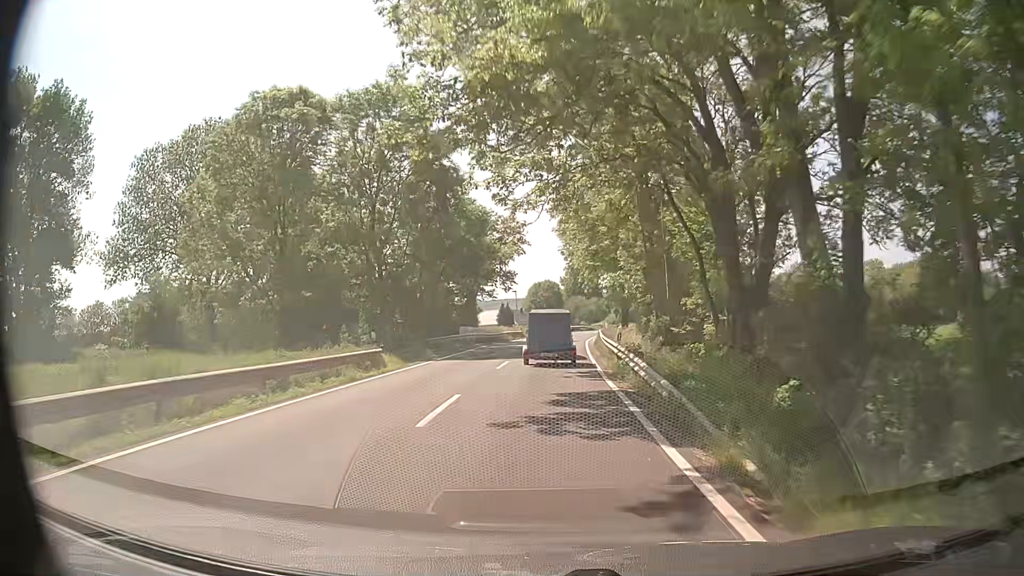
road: secondary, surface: asphalt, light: Day
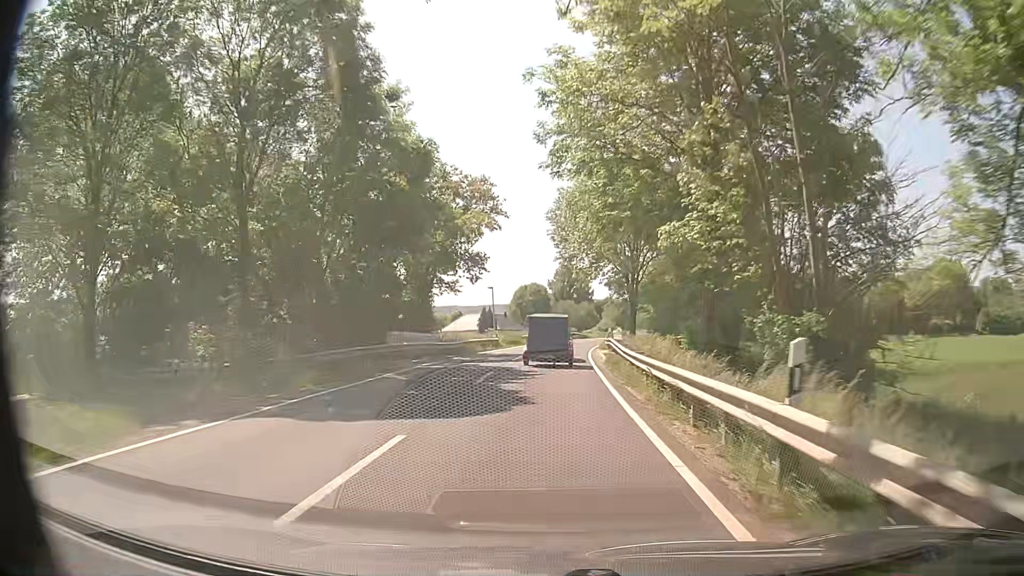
(+0.1, +16.7) m; +1°
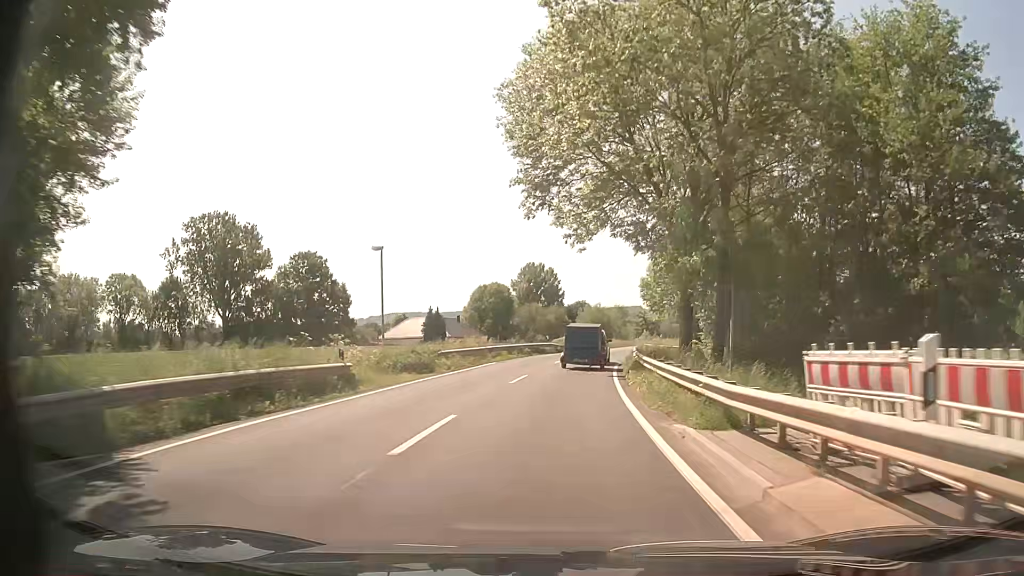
(+0.3, +32.9) m; +3°
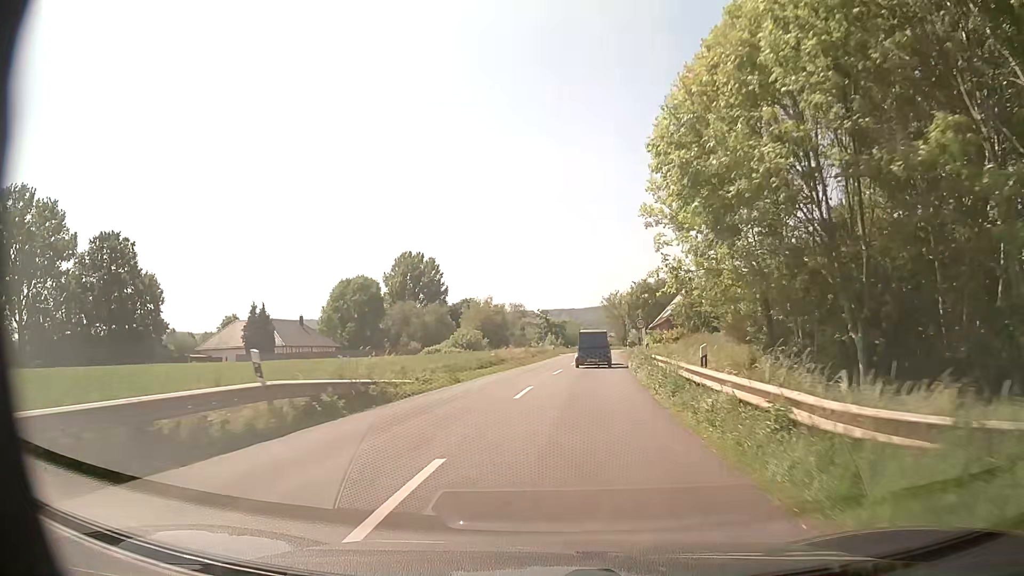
(+2.7, +40.6) m; +9°
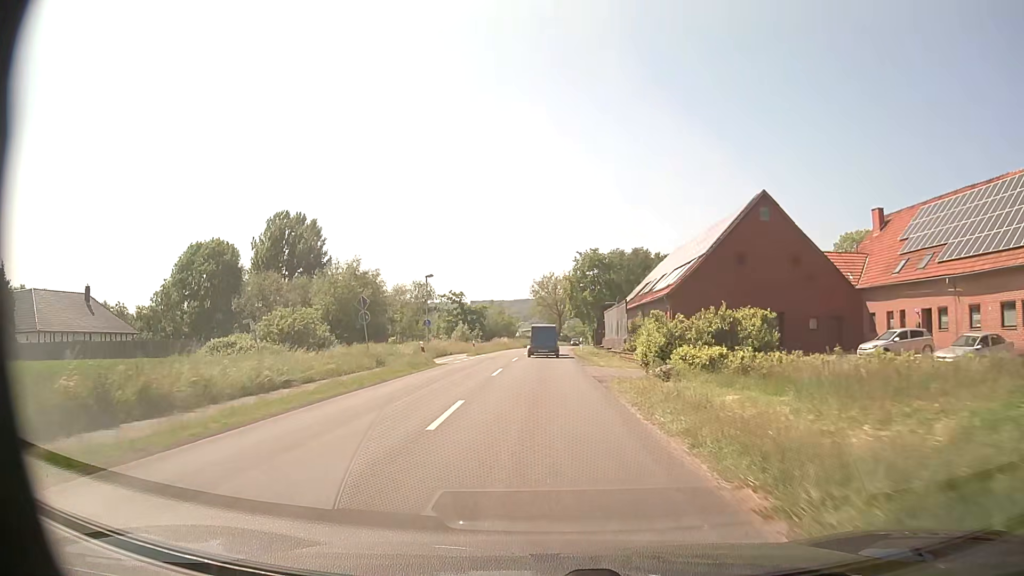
(+3.0, +41.4) m; +6°
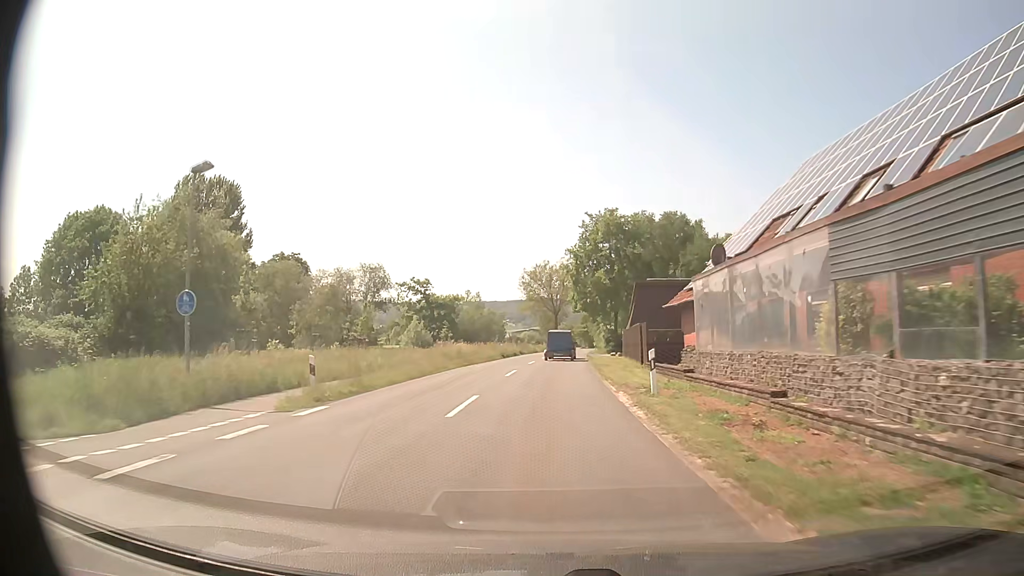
(0.0, +34.0) m; +1°
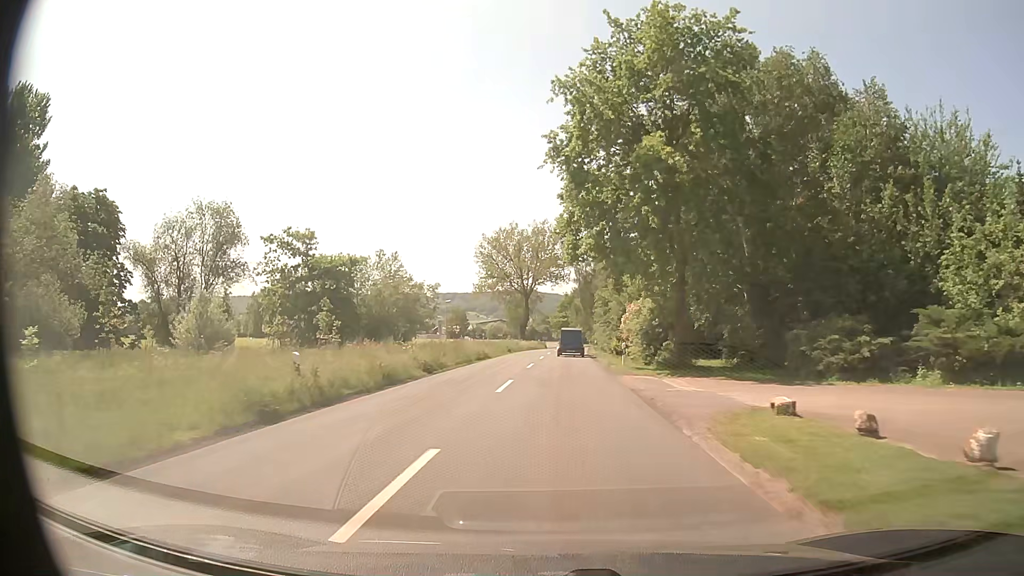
(+0.8, +43.3) m; +2°
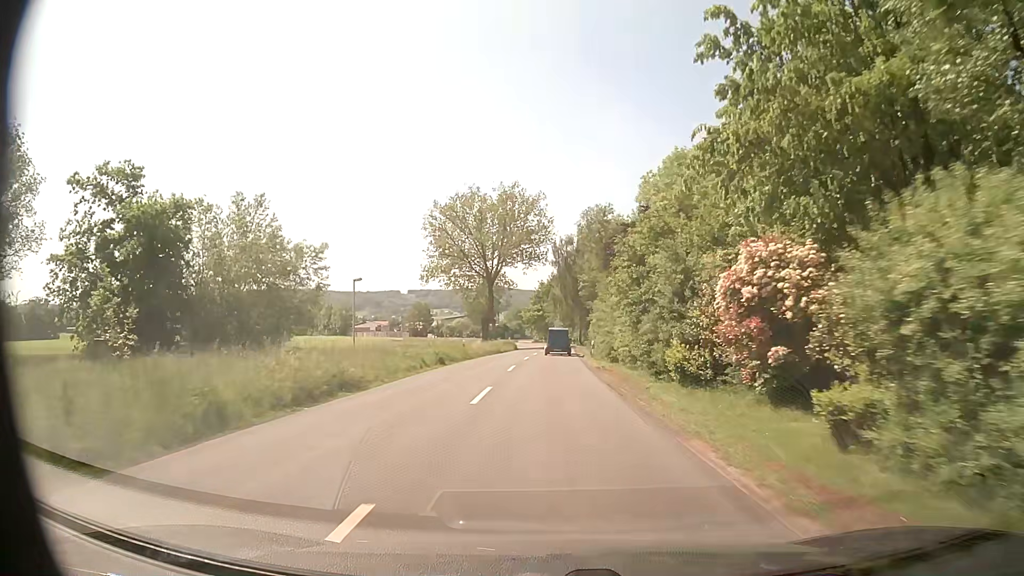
(+0.6, +26.5) m; +2°
(0, +10) (0, +20) (+1, +30) (+1, +40) (+1, +50) (+2, +60) (+2, +70) (+2, +80) (+1, +90) (+1, +100) m
